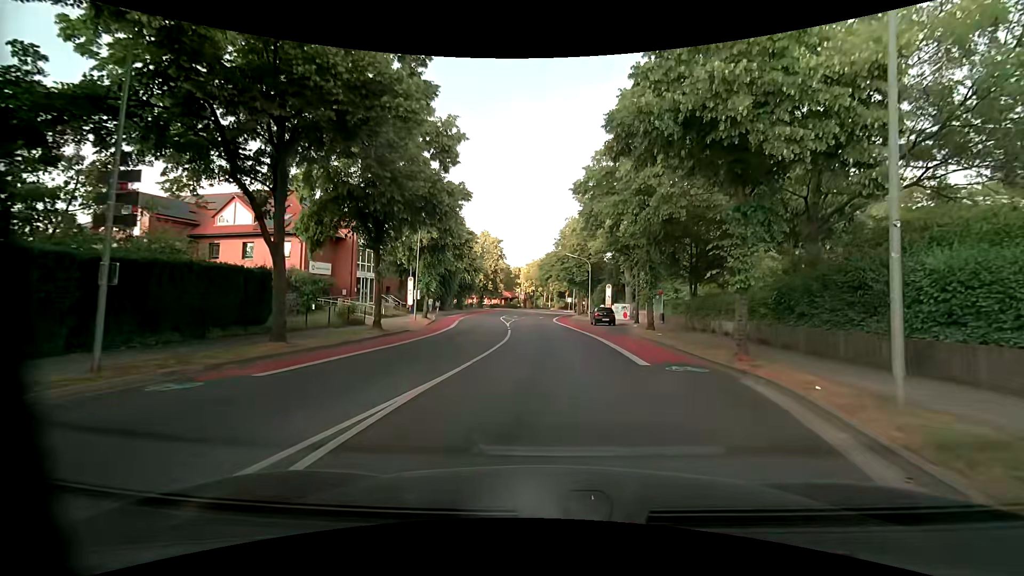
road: unclassified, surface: asphalt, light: Day
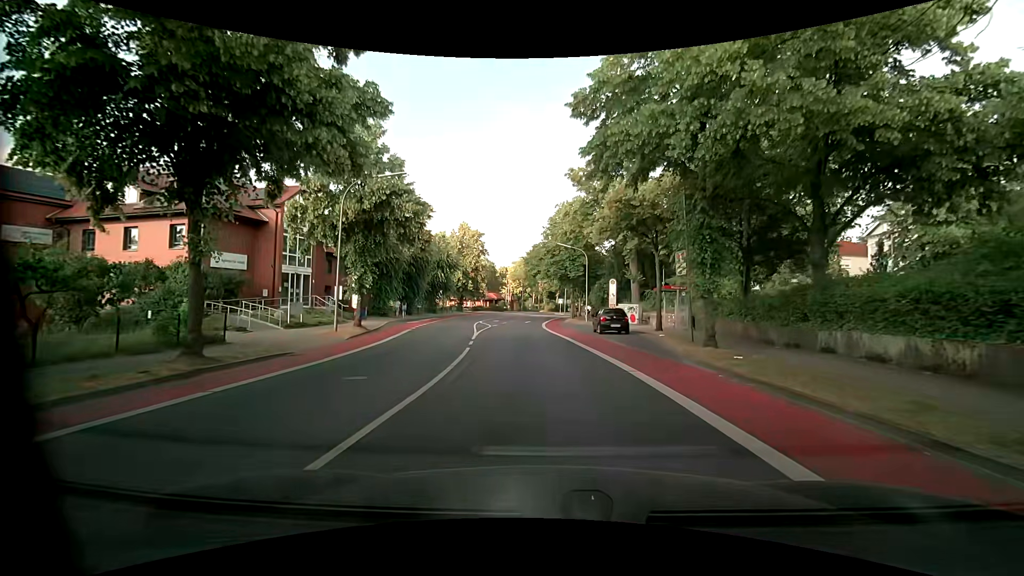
(+0.4, +11.3) m; +3°
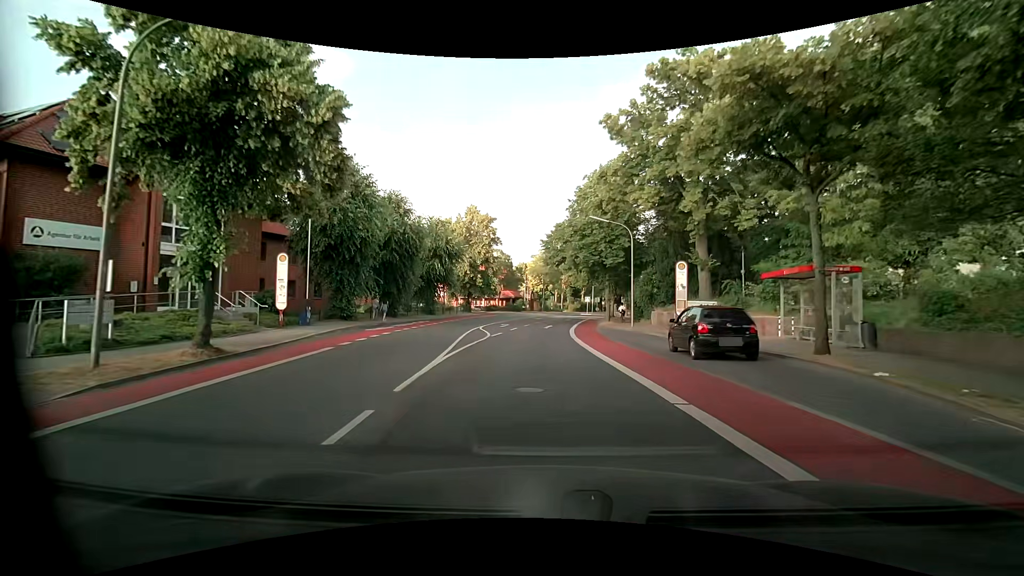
(-0.5, +13.8) m; -3°
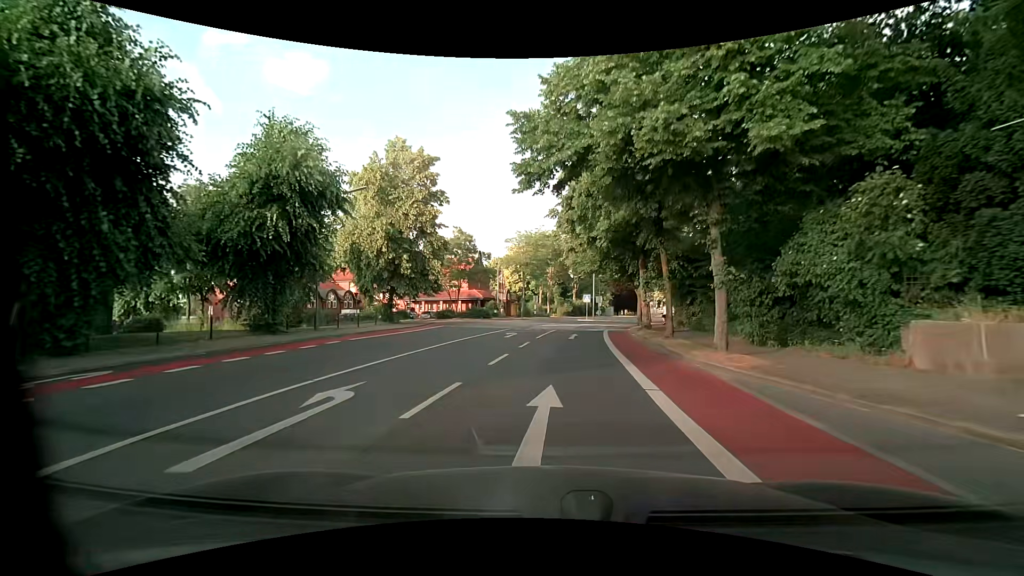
(0.0, +28.7) m; +2°
